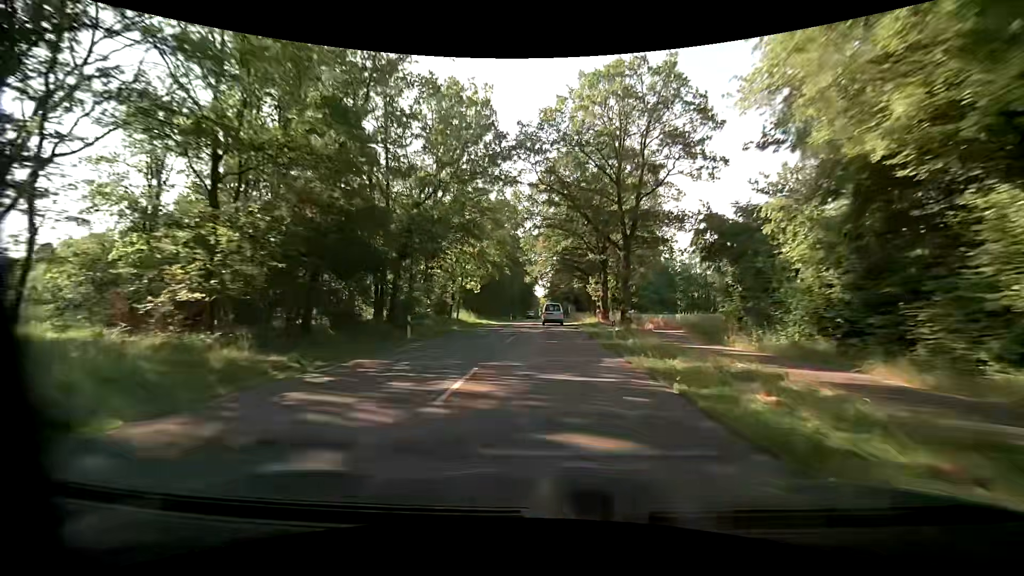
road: secondary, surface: asphalt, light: Day
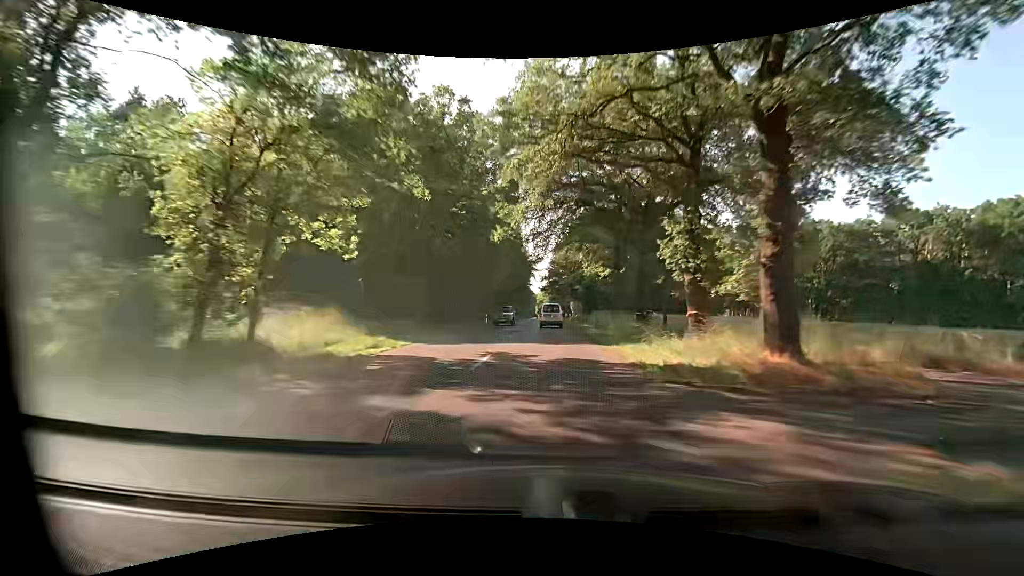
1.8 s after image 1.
(+0.1, +32.4) m; 0°
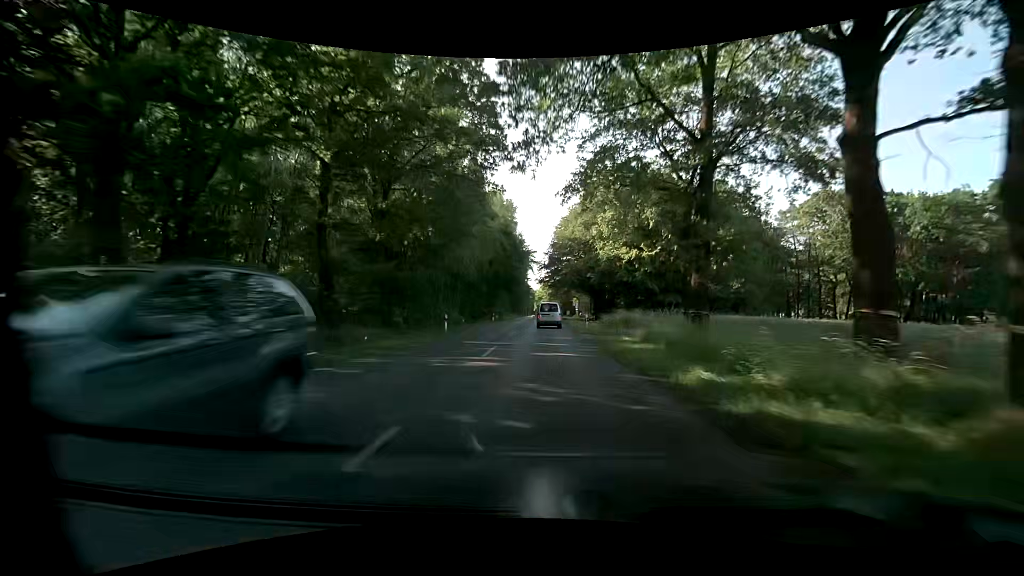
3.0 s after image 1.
(+0.1, +20.9) m; 0°
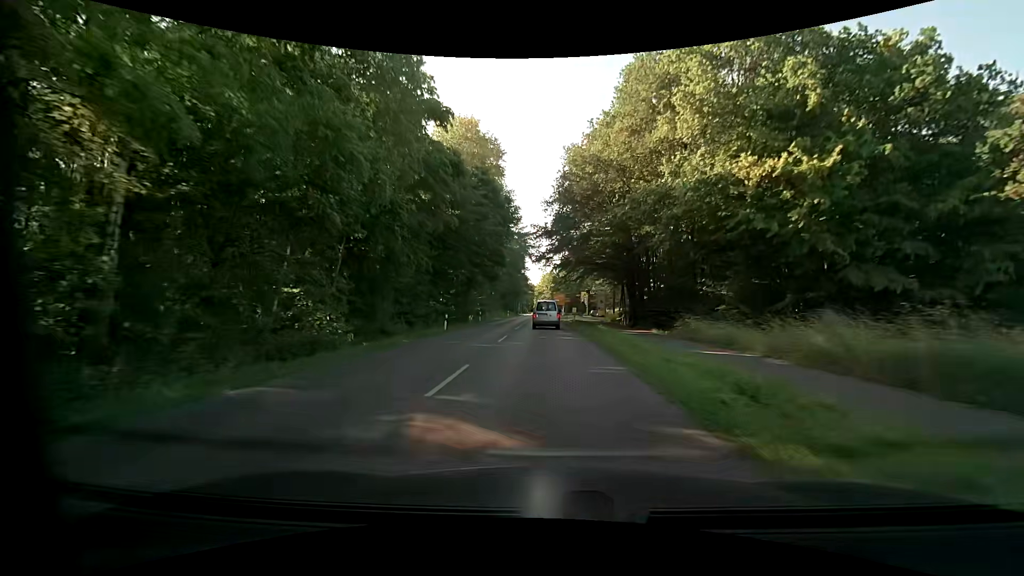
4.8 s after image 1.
(0.0, +30.1) m; 0°
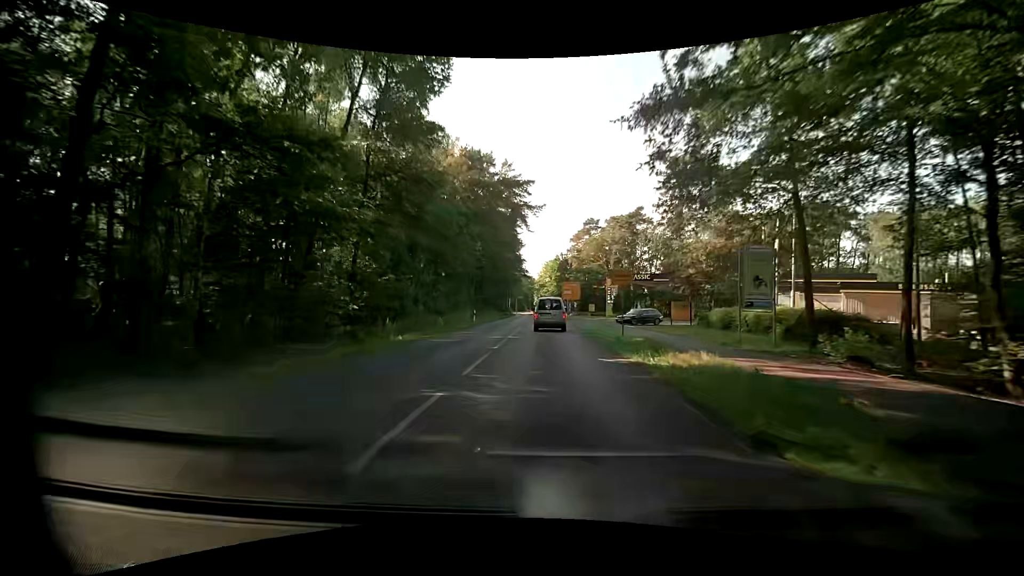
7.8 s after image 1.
(-0.4, +45.9) m; 0°
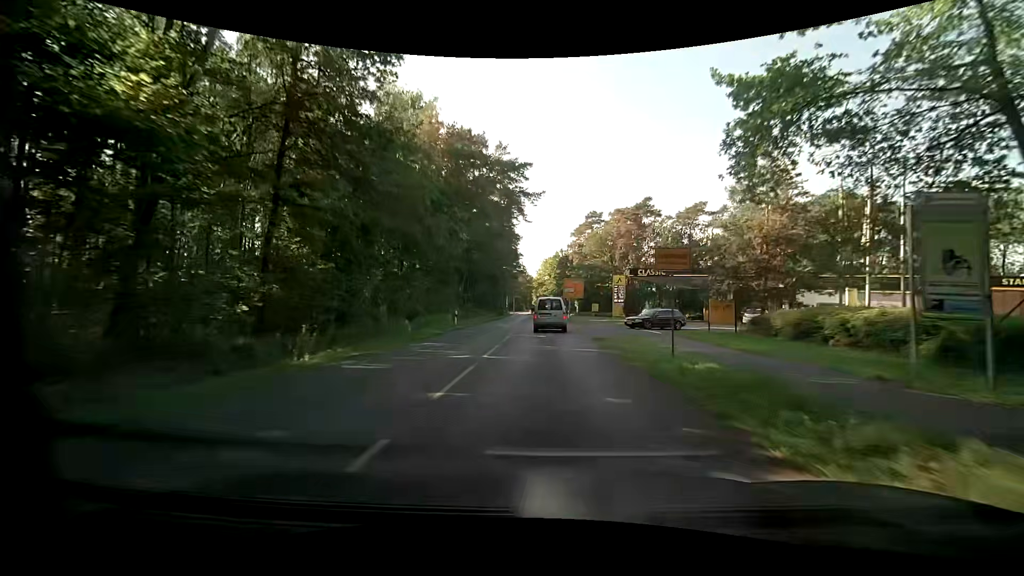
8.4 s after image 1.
(0.0, +8.5) m; +1°
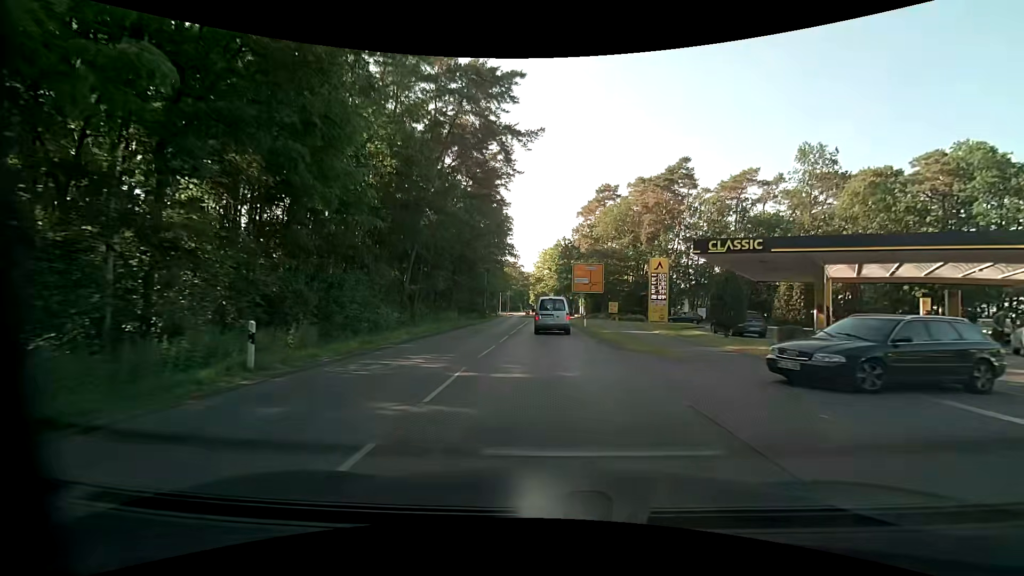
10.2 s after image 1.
(-0.2, +24.2) m; 0°
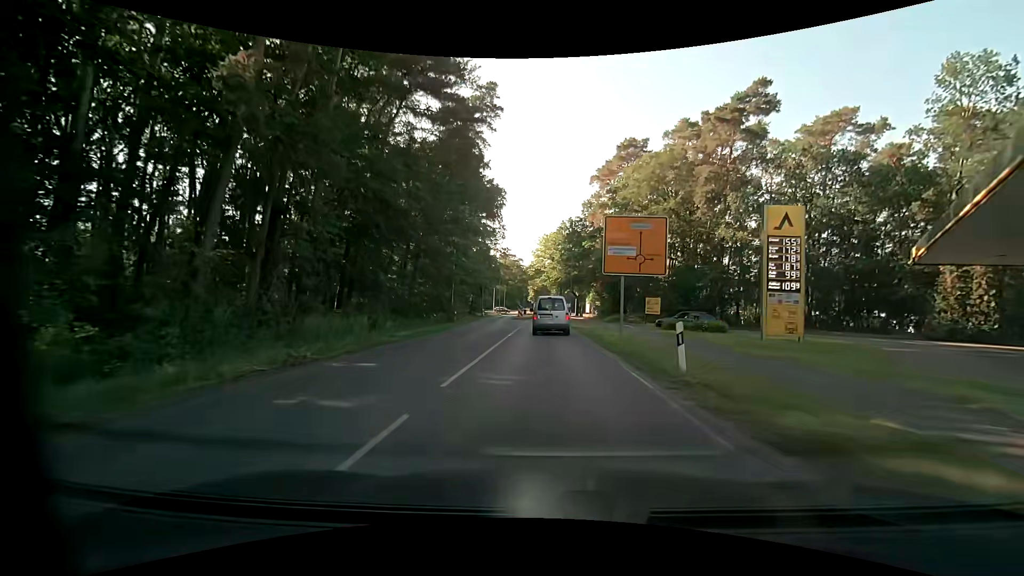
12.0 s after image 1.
(-0.2, +22.8) m; 0°
(0, +10) (0, +20) (0, +30) (0, +40) (0, +50) (0, +60) (0, +70) (0, +80) (0, +90) (0, +100) m
